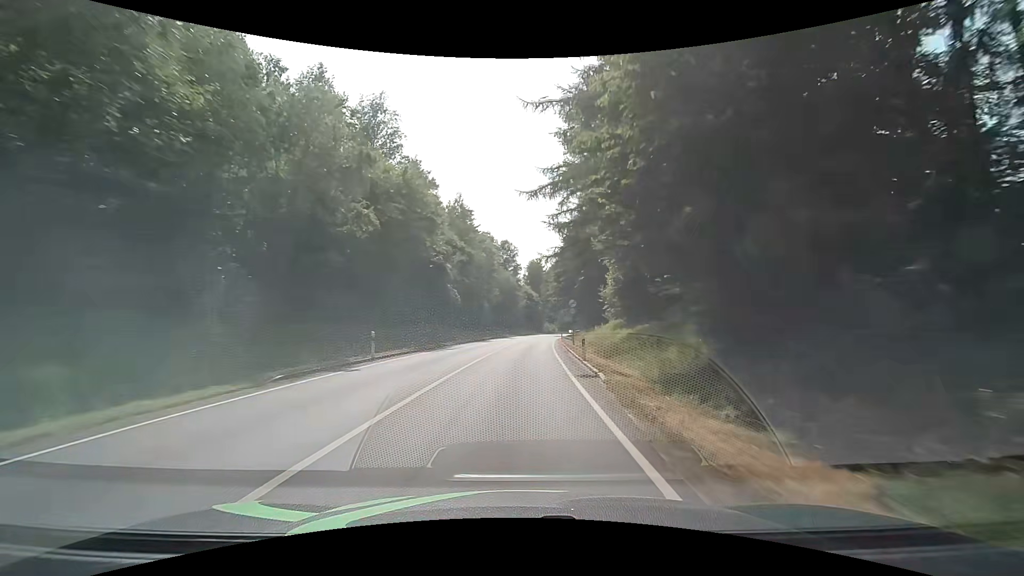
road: primary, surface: asphalt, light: Day
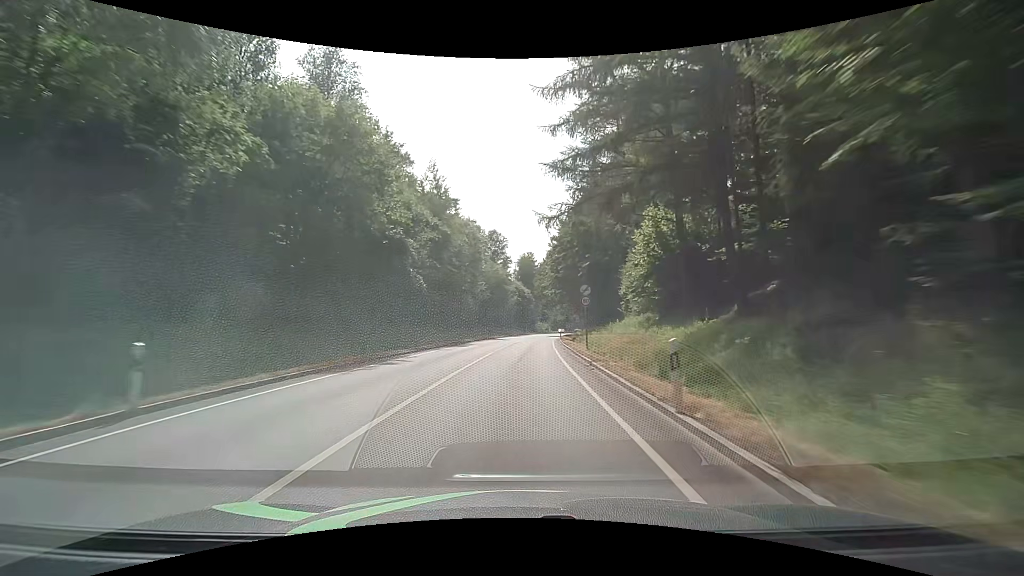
(+0.2, +12.6) m; +2°
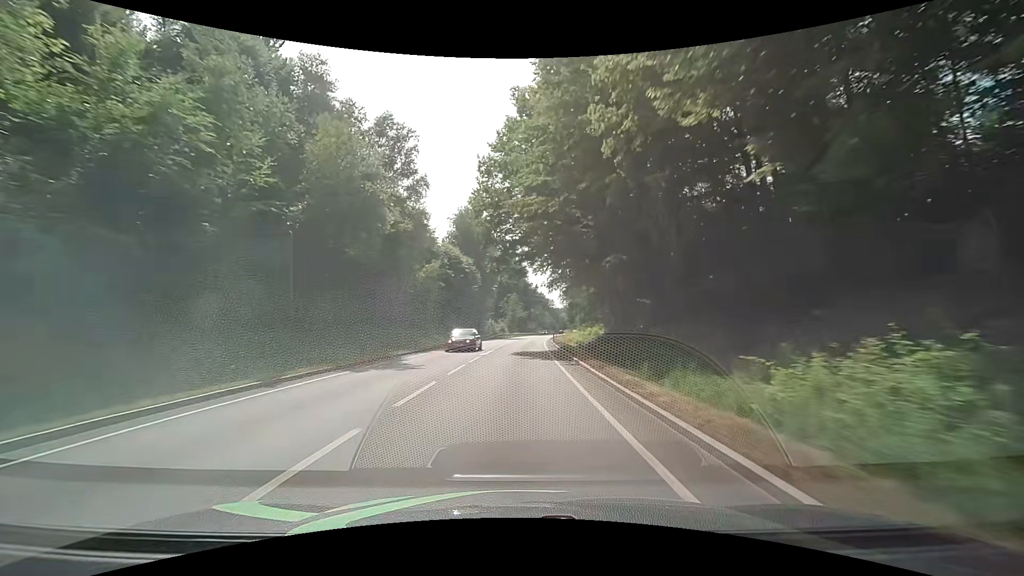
(+2.5, +62.8) m; +4°
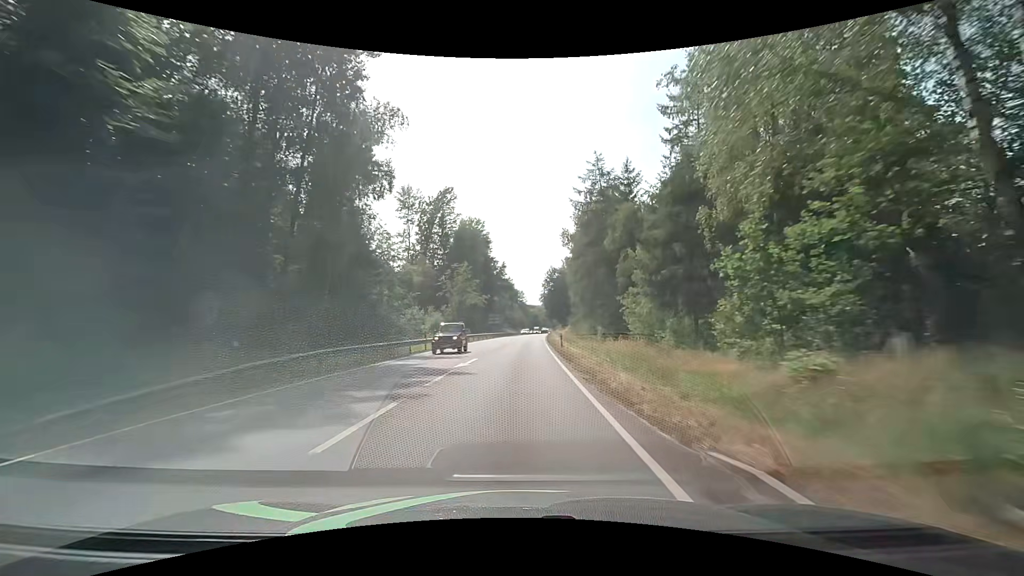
(+3.1, +62.7) m; +5°
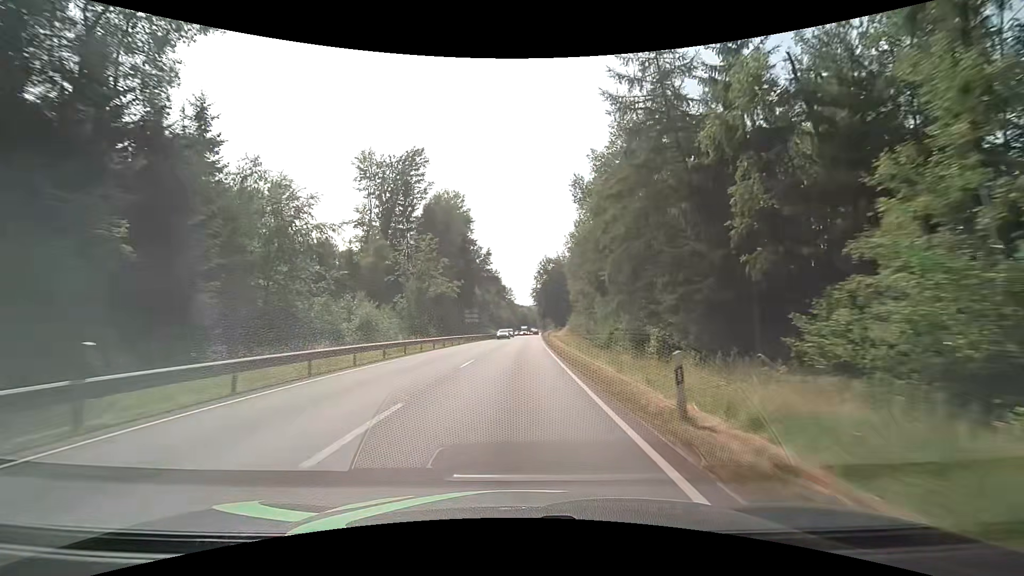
(+0.3, +25.2) m; +2°
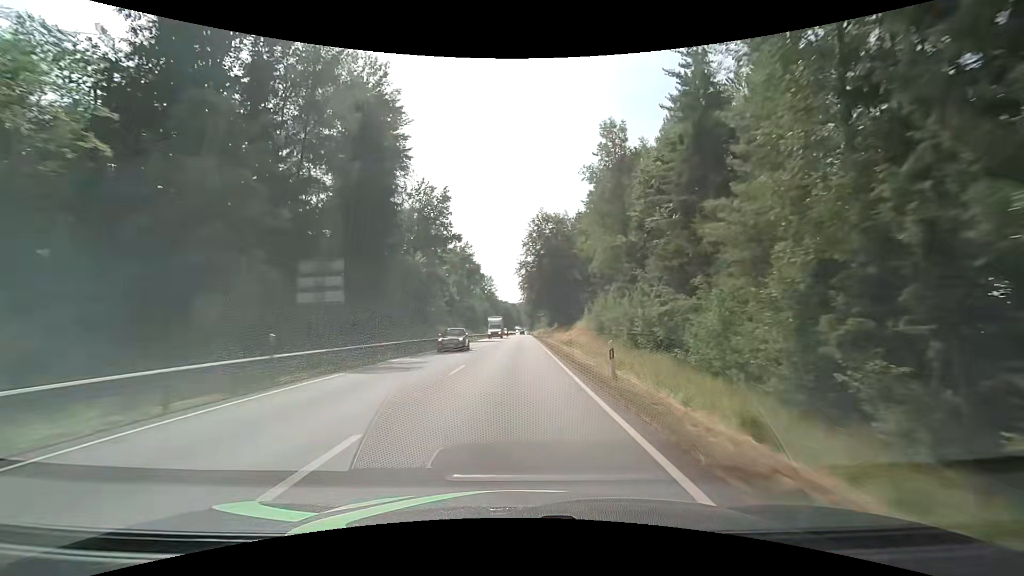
(+0.9, +50.3) m; +2°
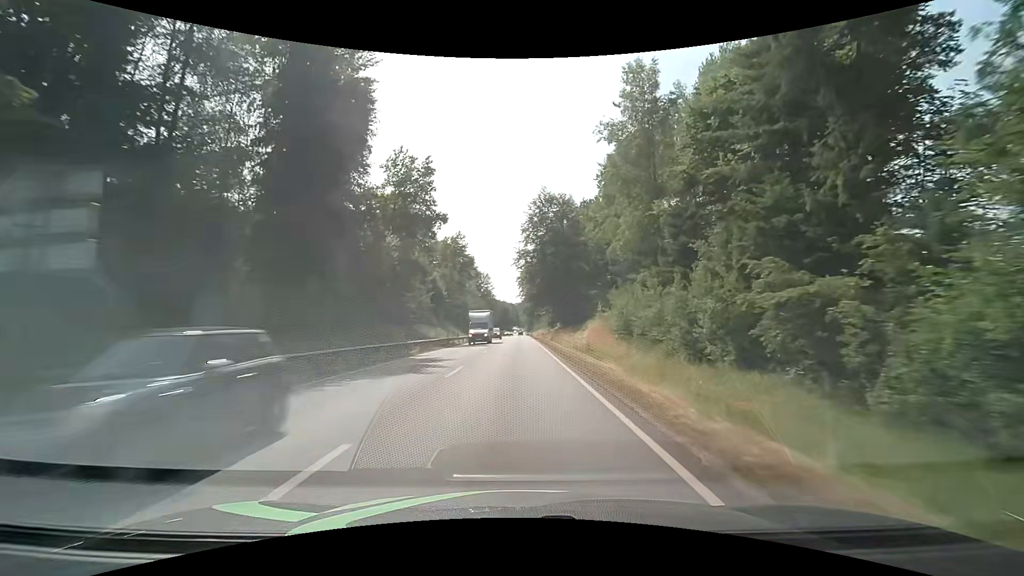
(0.0, +12.5) m; 0°
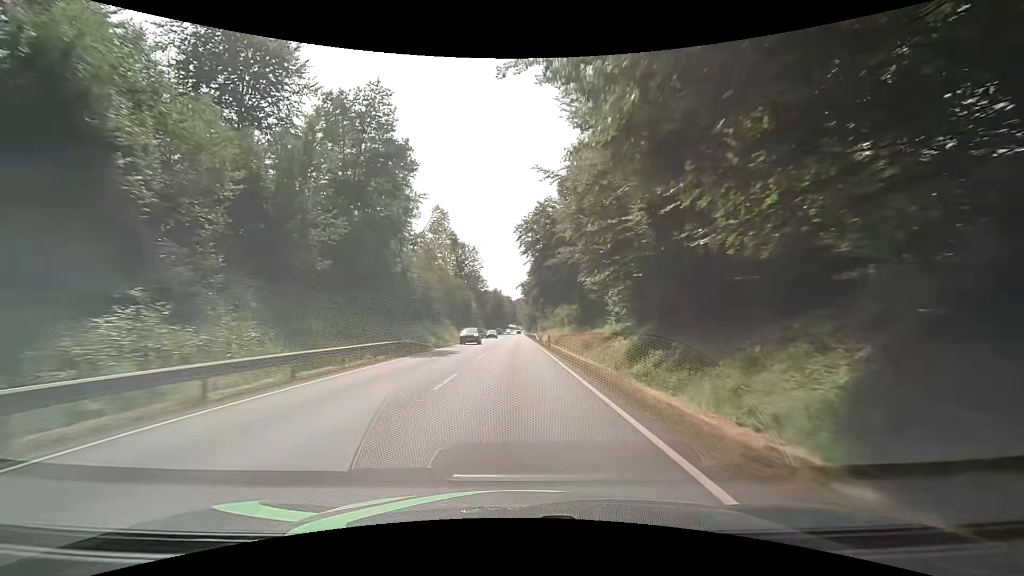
(+0.3, +62.7) m; +1°
(0, +10) (0, +20) (0, +30) (0, +40) (0, +50) (0, +60) (0, +70) (0, +80) (0, +90) (0, +100) m
